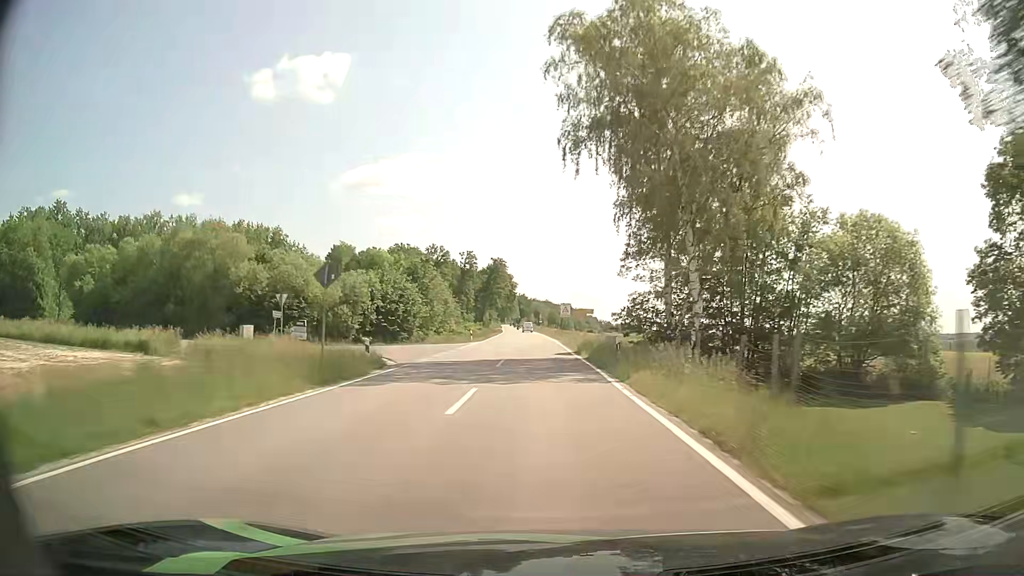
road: tertiary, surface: asphalt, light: Day
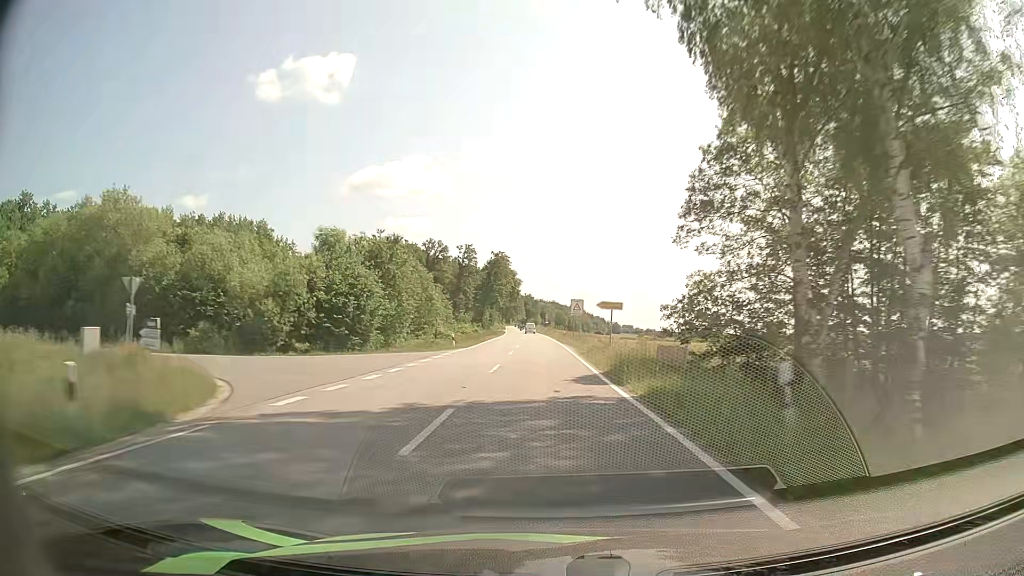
(-0.1, +15.2) m; -1°
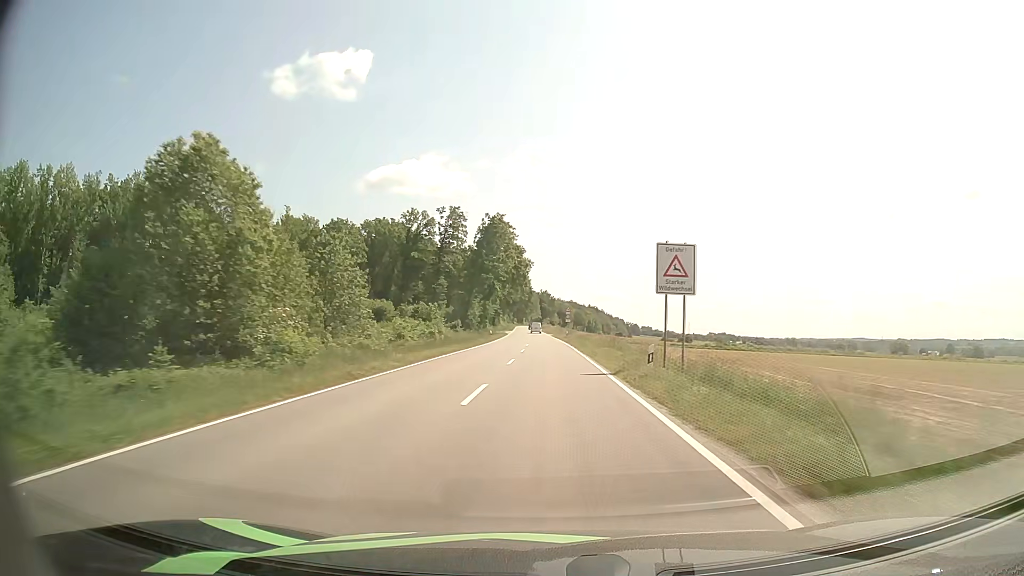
(-0.7, +45.7) m; -2°
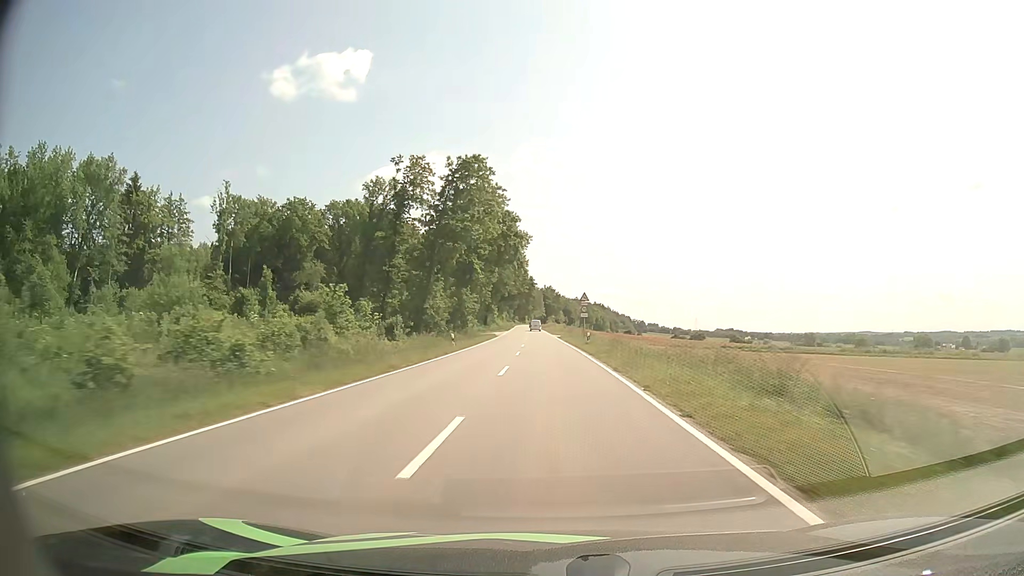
(0.0, +30.6) m; 0°
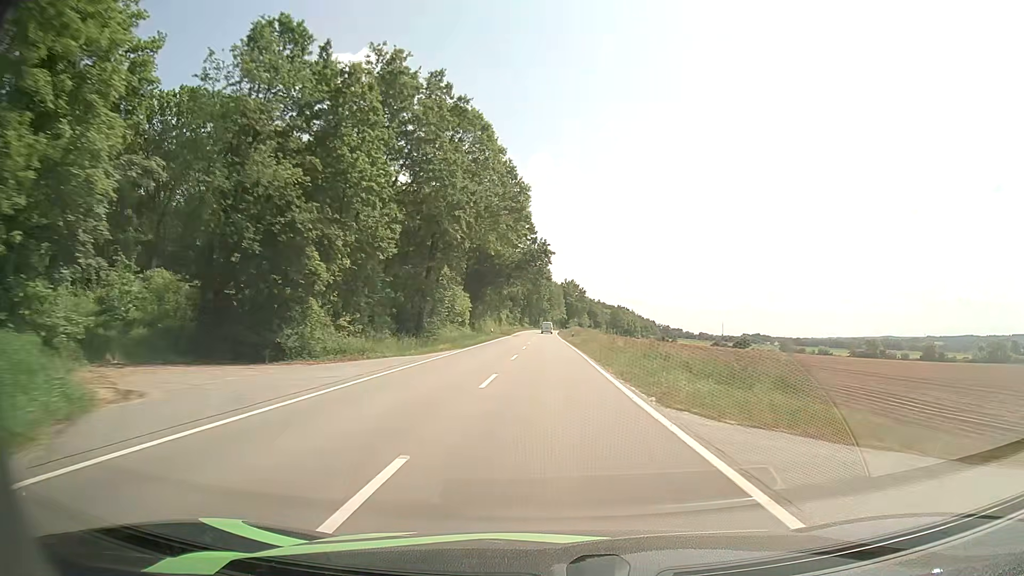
(-1.0, +78.1) m; -2°
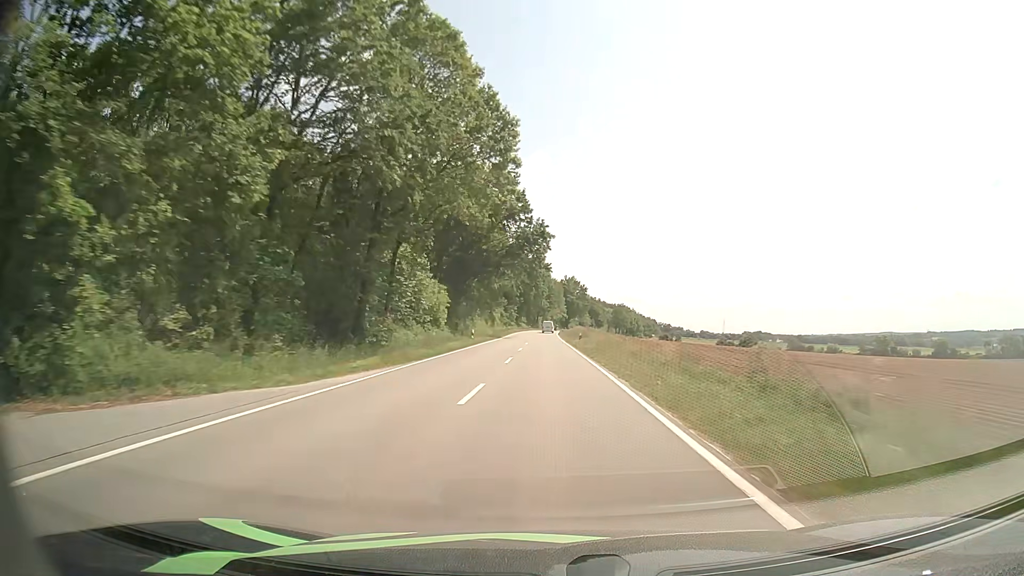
(0.0, +15.9) m; 0°
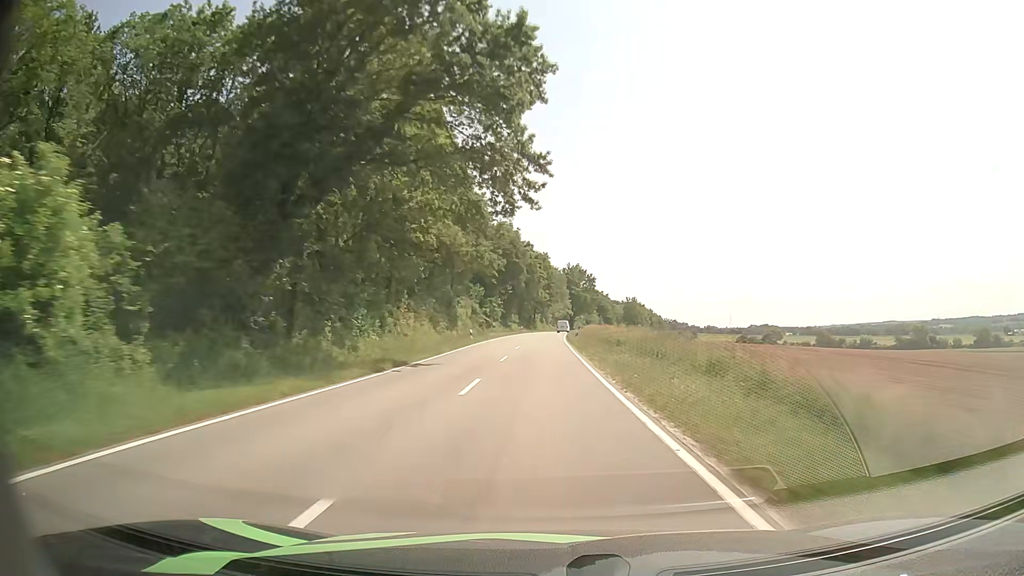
(0.0, +48.0) m; 0°
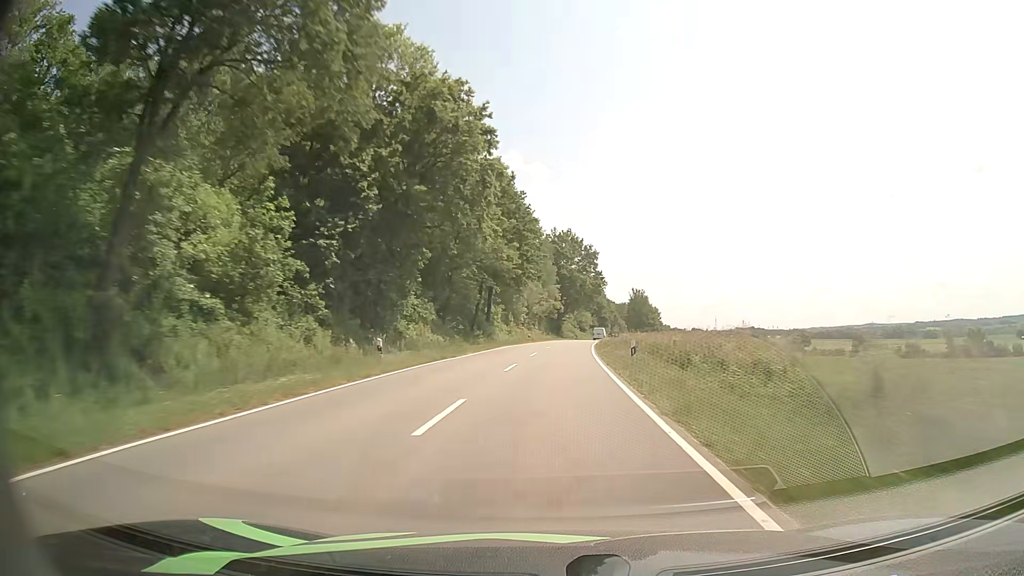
(+0.4, +79.7) m; +2°
(0, +10) (0, +20) (0, +30) (+1, +40) (+2, +50) (+2, +60) (+3, +70) (+4, +80) (+6, +90) (+7, +100) m
